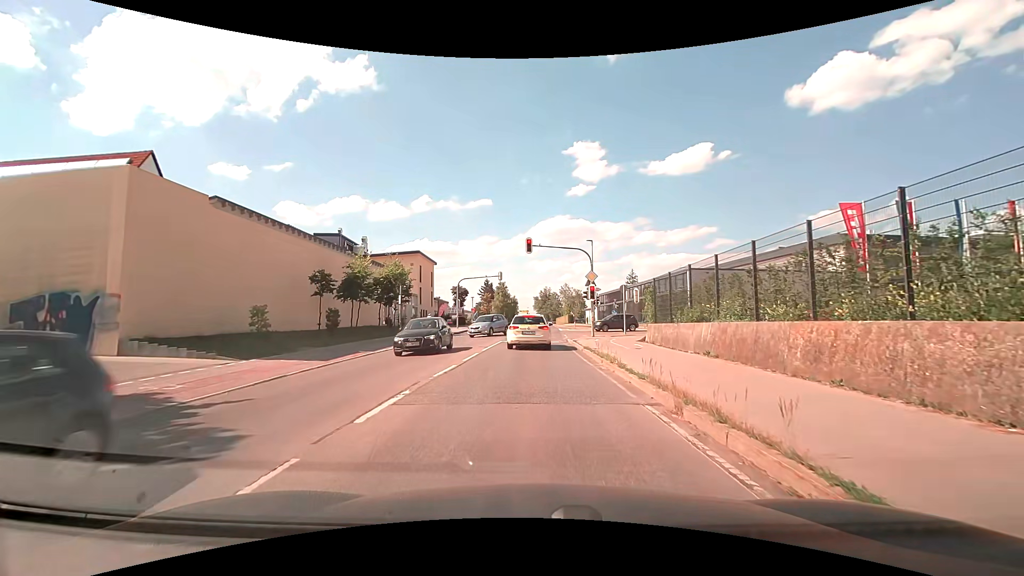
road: secondary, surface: asphalt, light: Day
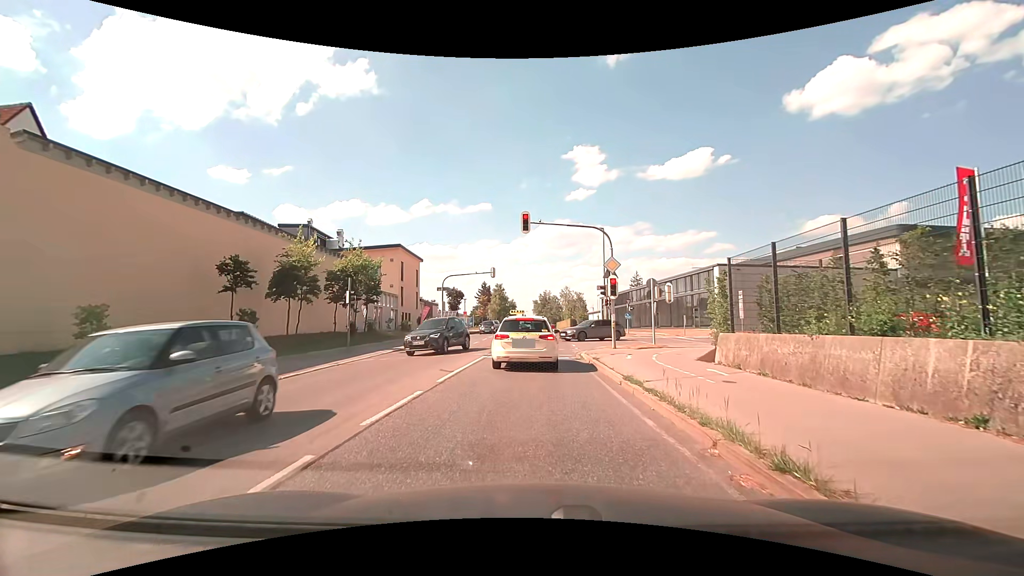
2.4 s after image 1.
(0.0, +8.8) m; +1°
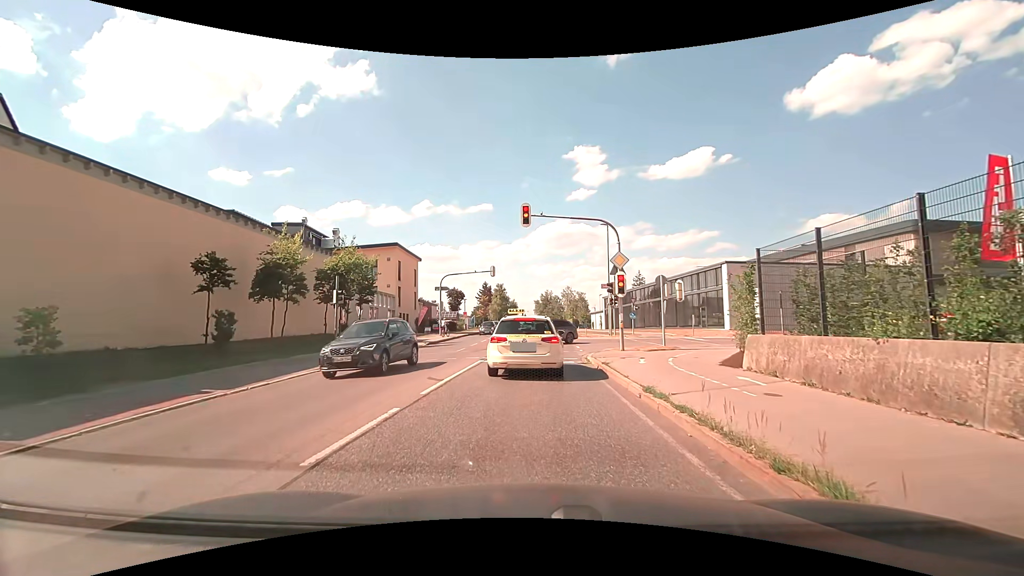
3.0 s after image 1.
(0.0, +1.7) m; -1°
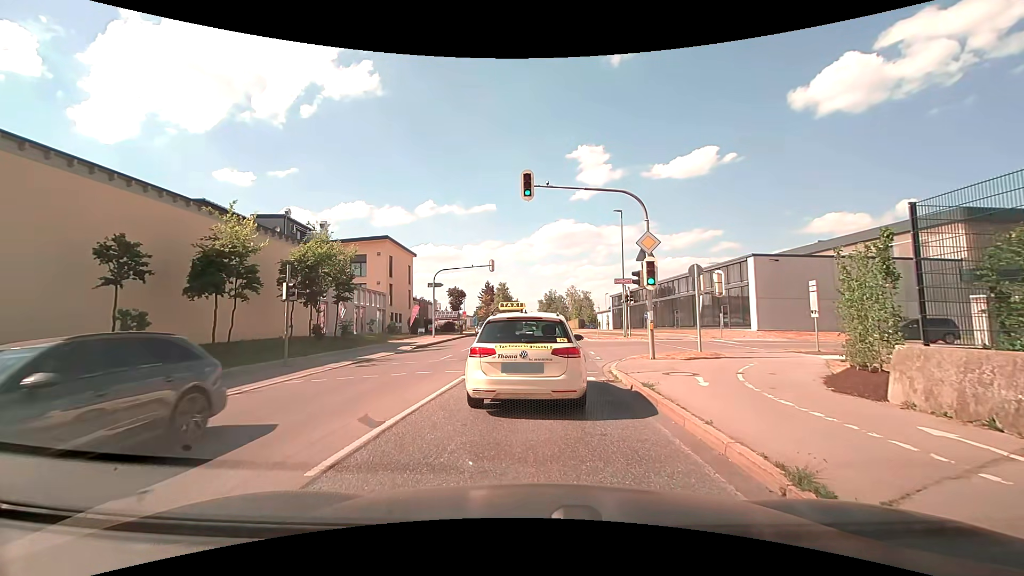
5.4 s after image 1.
(0.0, +4.7) m; 0°
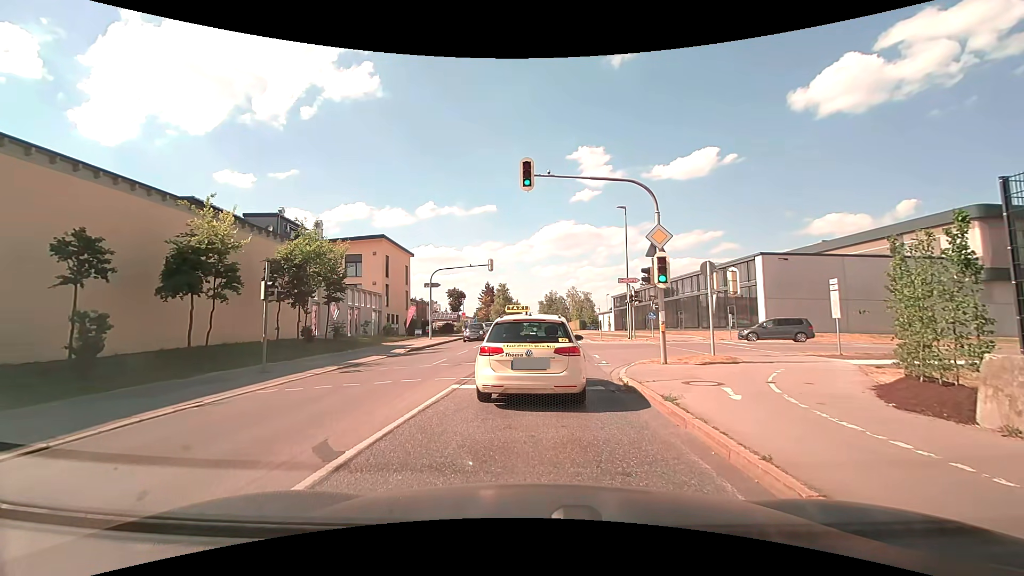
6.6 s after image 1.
(0.0, +1.4) m; 0°
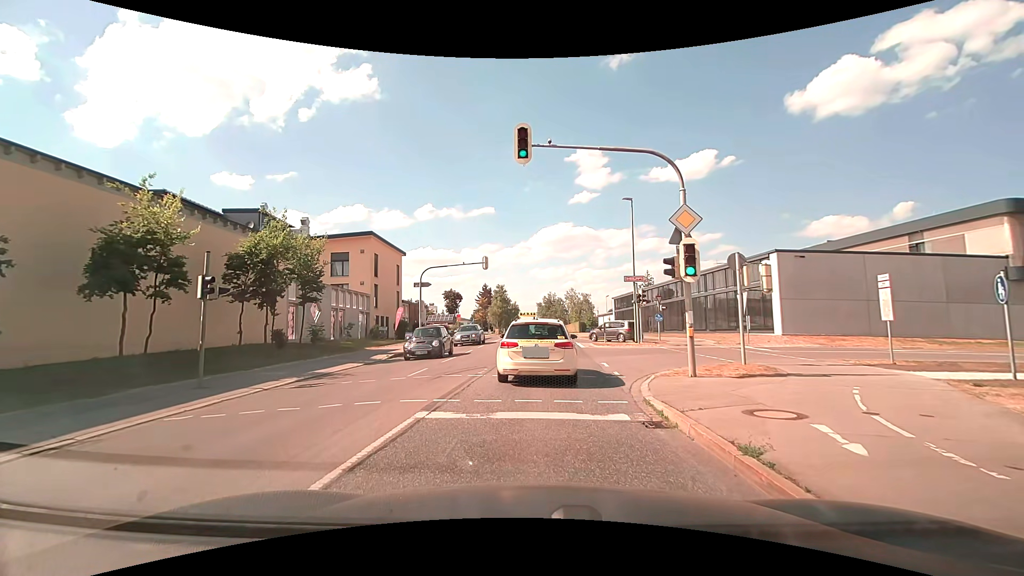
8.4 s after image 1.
(0.0, +3.0) m; 0°
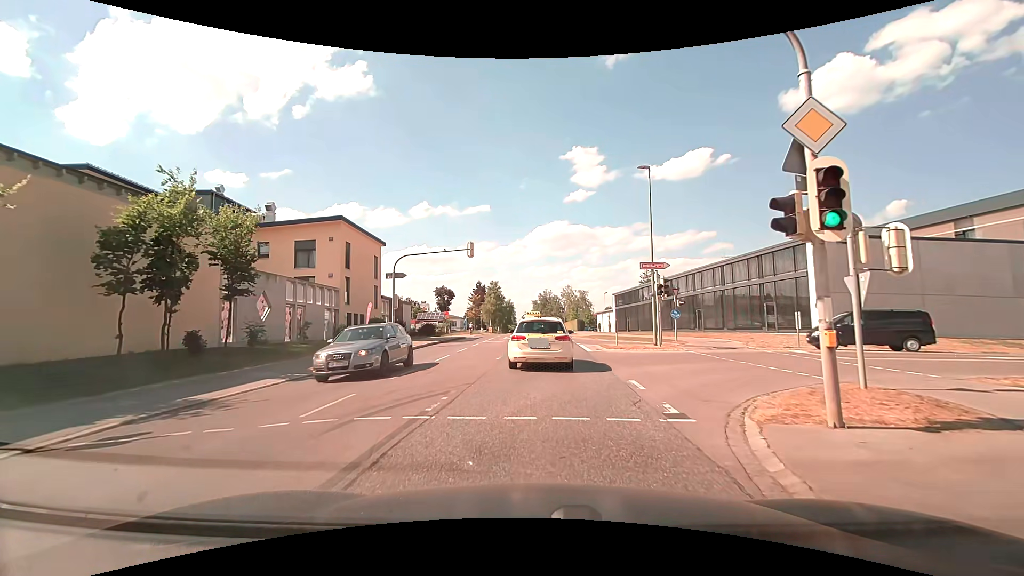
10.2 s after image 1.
(0.0, +6.1) m; +1°
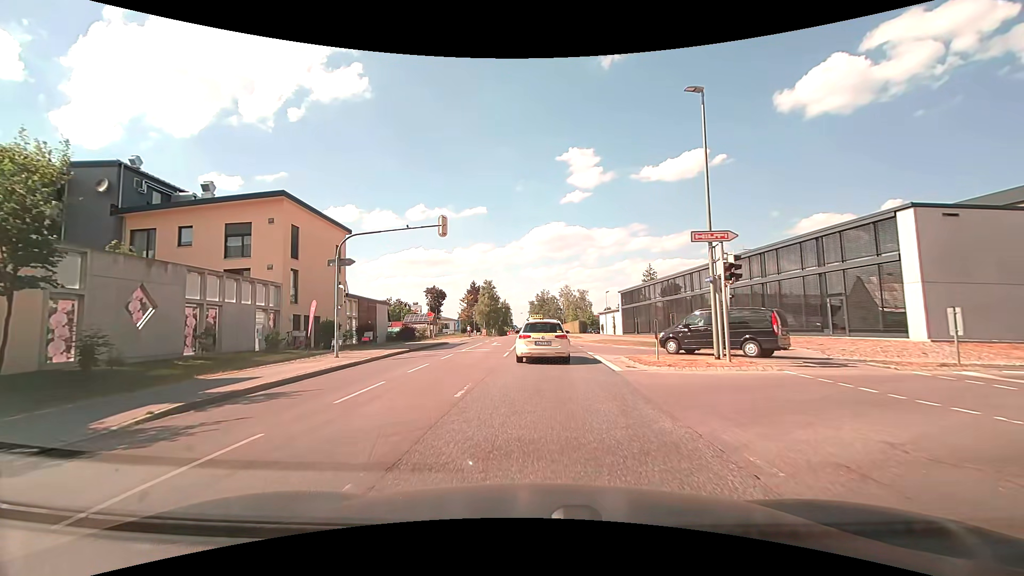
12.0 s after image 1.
(0.0, +8.7) m; -1°
(0, +10) (0, +20) (+1, +30) (+1, +40) (+1, +50) (+1, +60) (+1, +70) (+1, +80) (+1, +90) (0, +100) m
